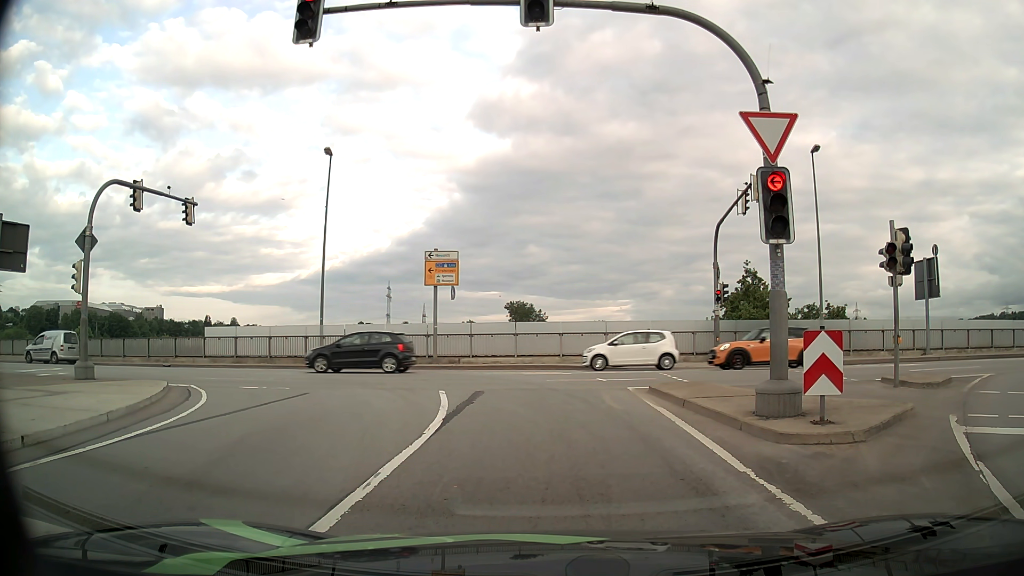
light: Day
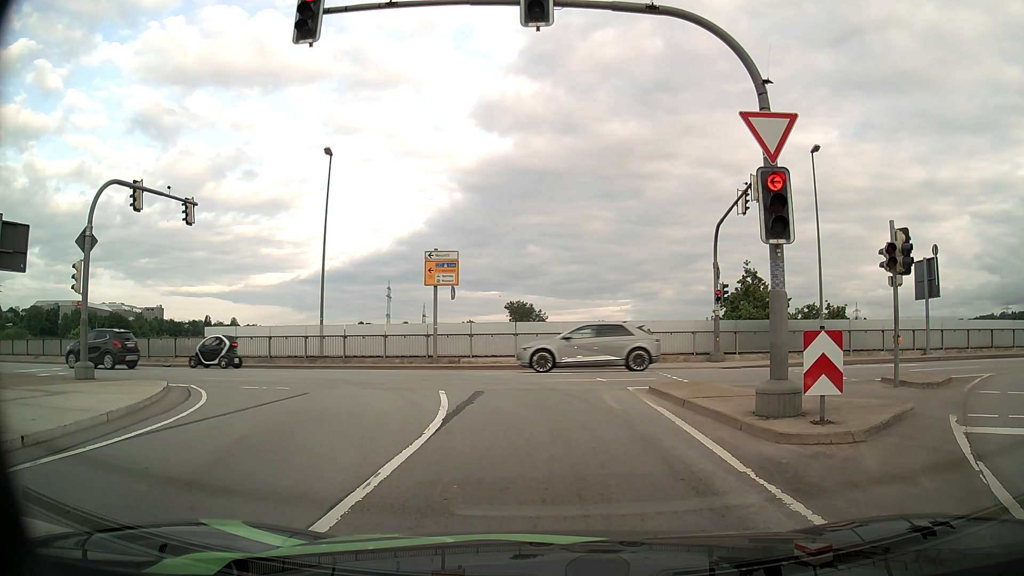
(0.0, 0.0) m; 0°
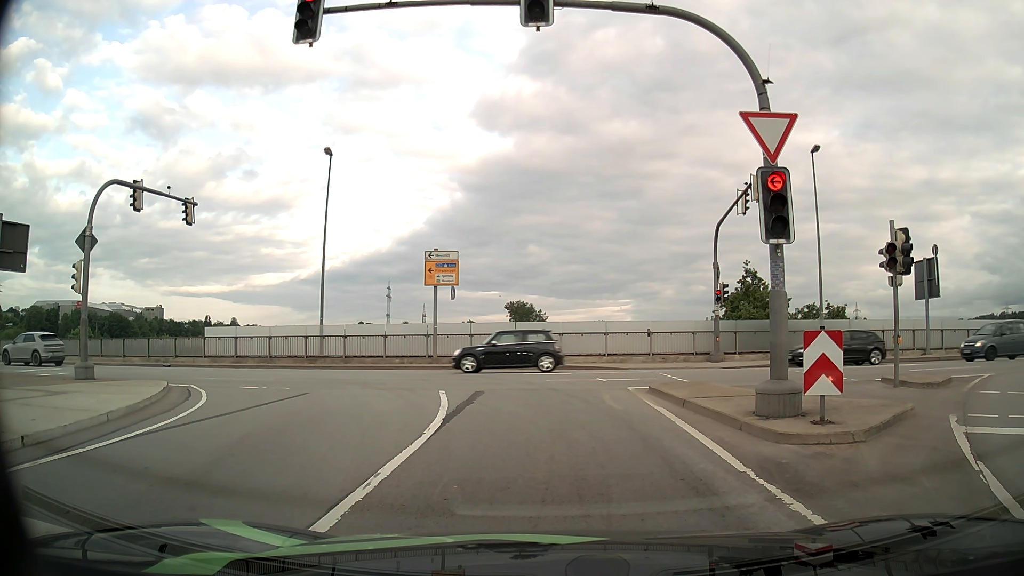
(0.0, 0.0) m; 0°
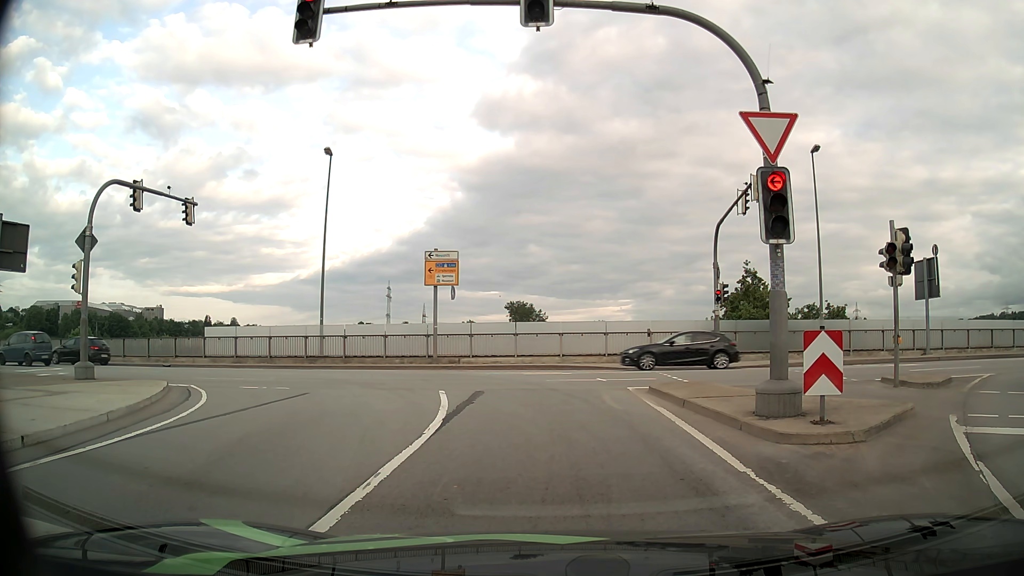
(0.0, 0.0) m; 0°
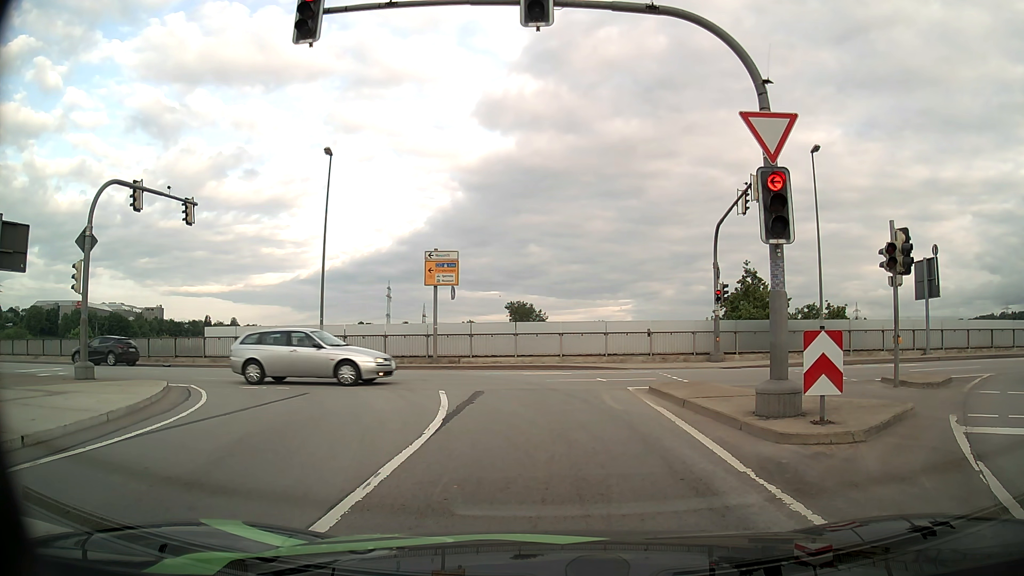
(0.0, 0.0) m; 0°
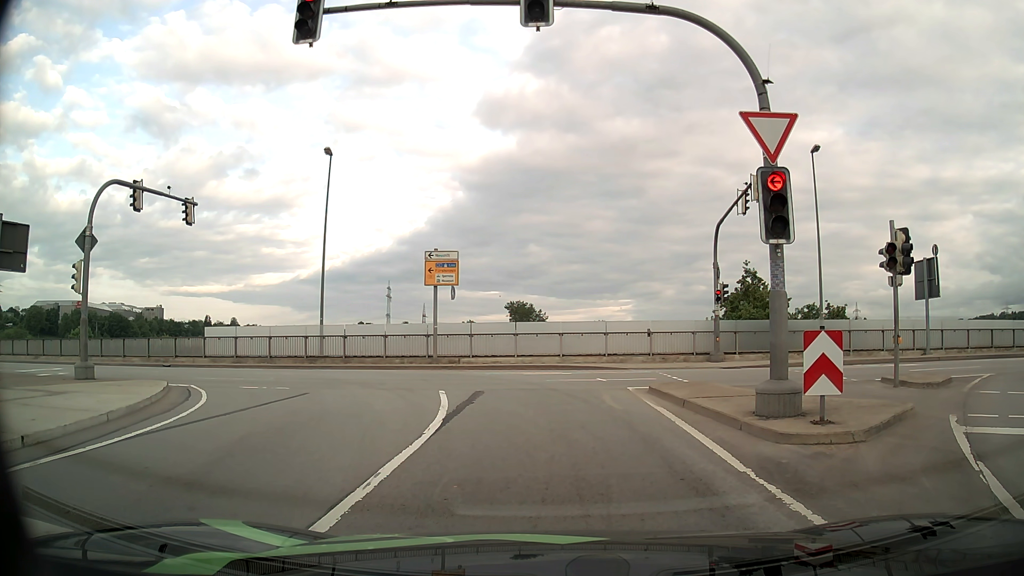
(0.0, 0.0) m; 0°
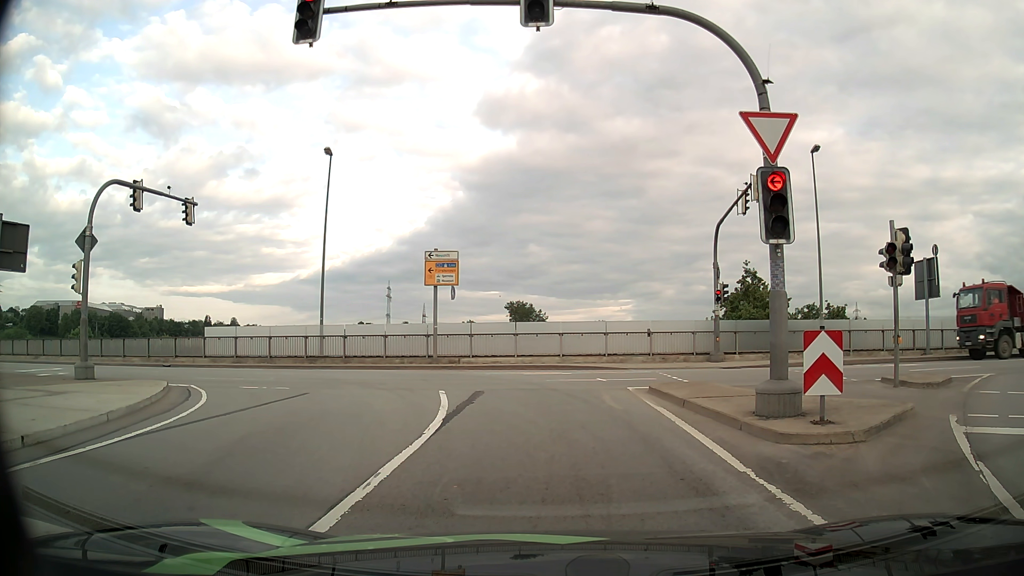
(0.0, 0.0) m; 0°
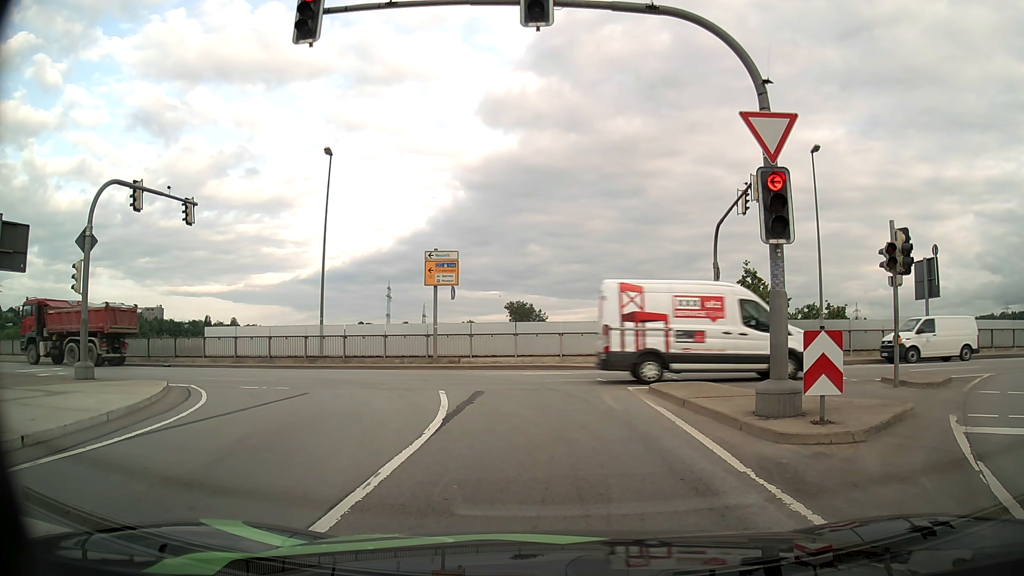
(0.0, 0.0) m; 0°
